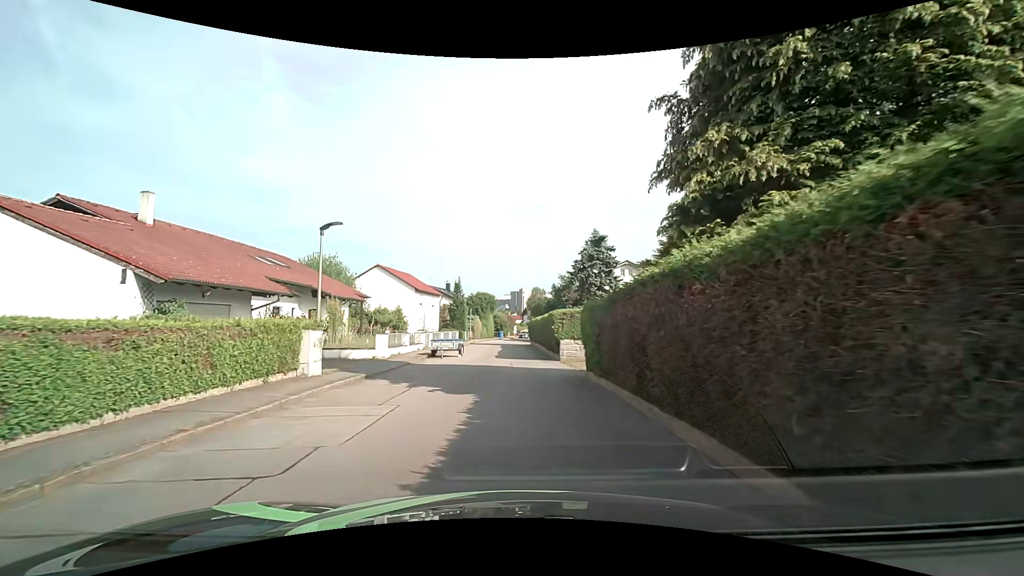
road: residential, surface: asphalt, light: Day
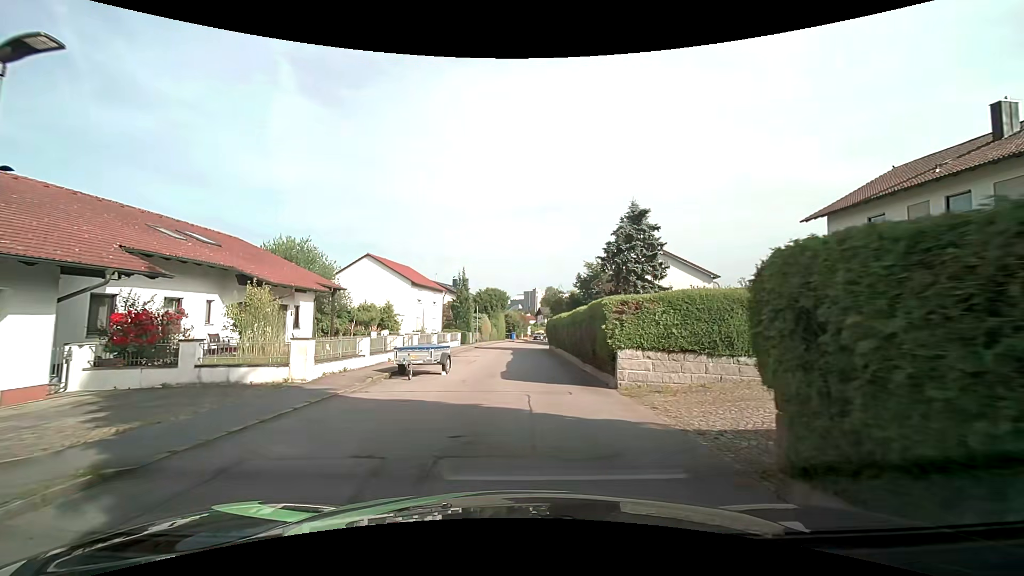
(-0.2, +9.5) m; -2°
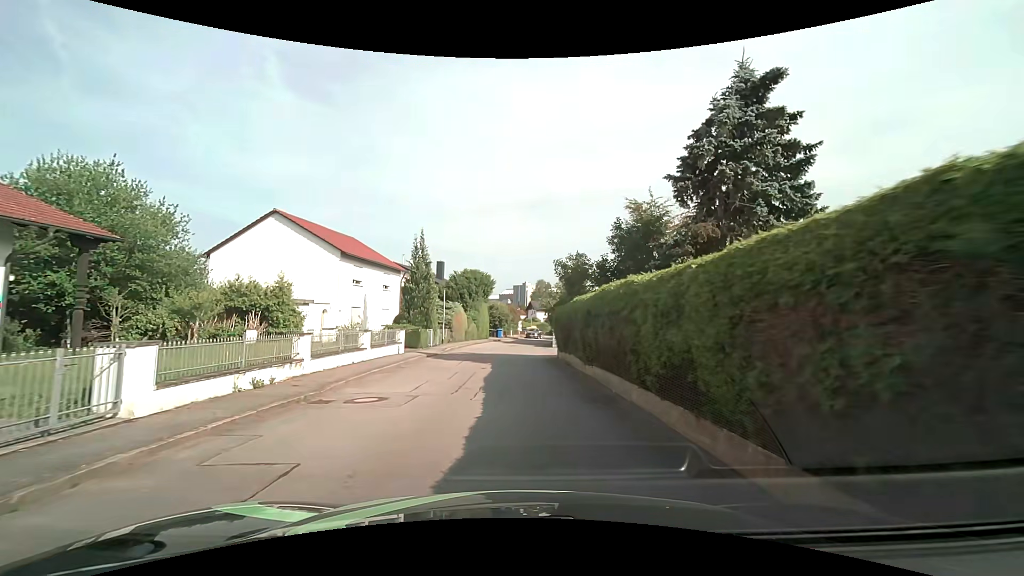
(+0.1, +17.7) m; 0°
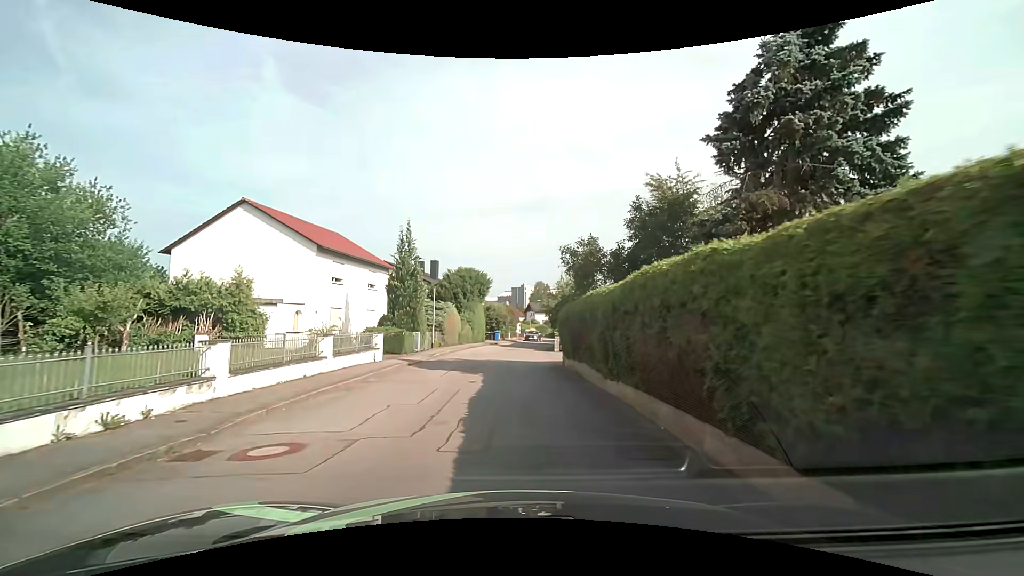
(0.0, +3.6) m; +1°
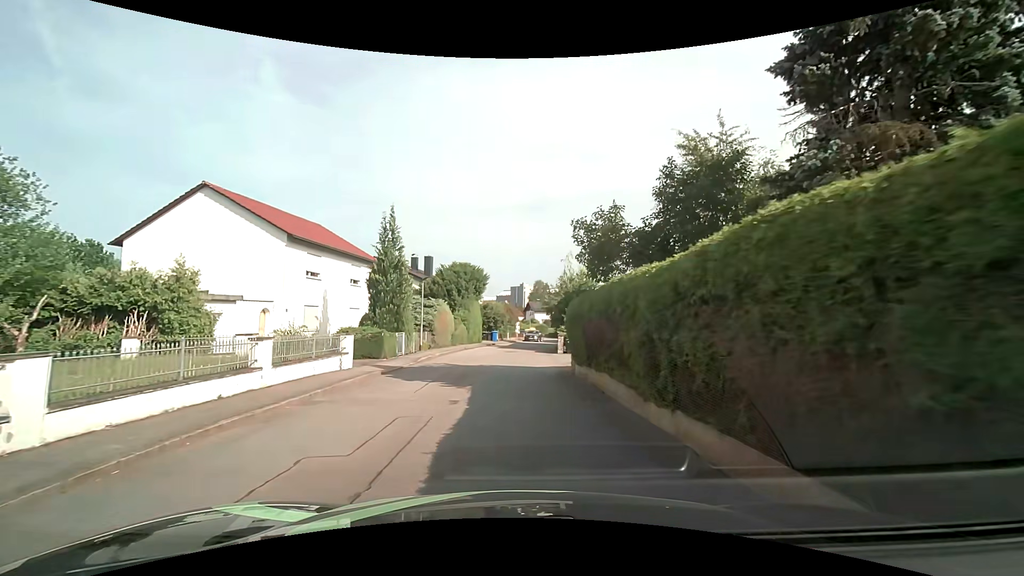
(0.0, +3.6) m; +1°
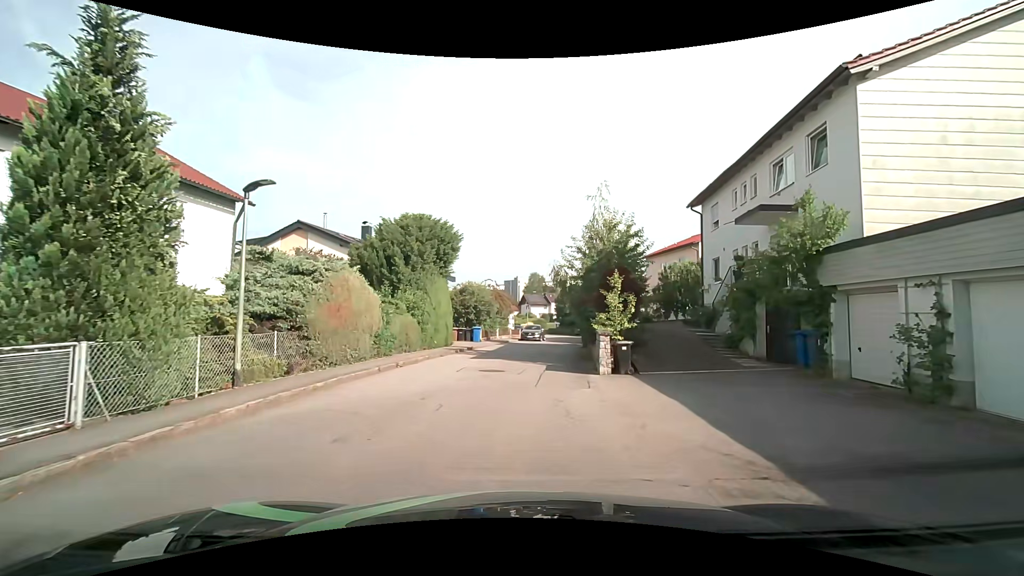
(-0.1, +17.9) m; 0°
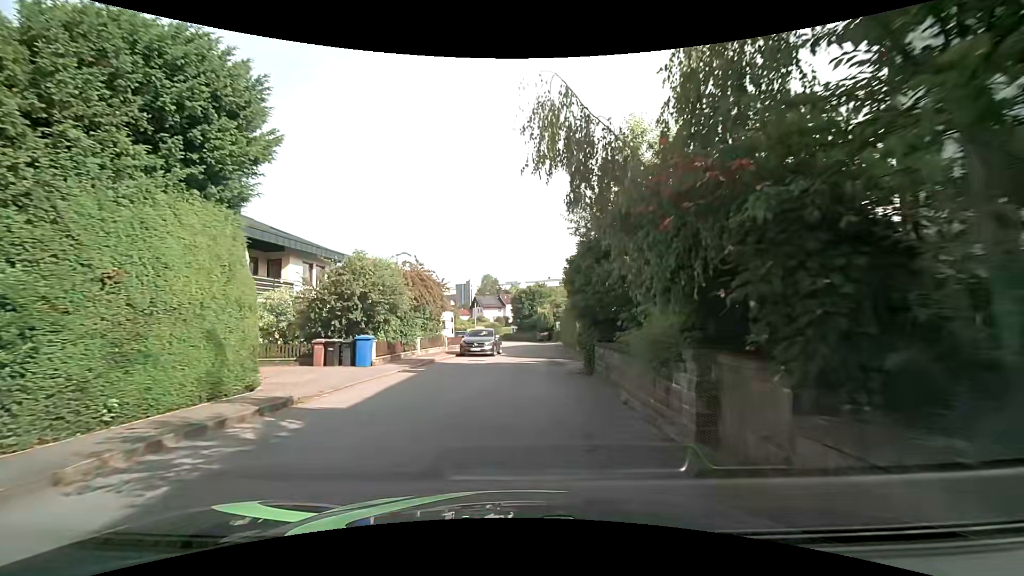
(+0.7, +17.6) m; +4°
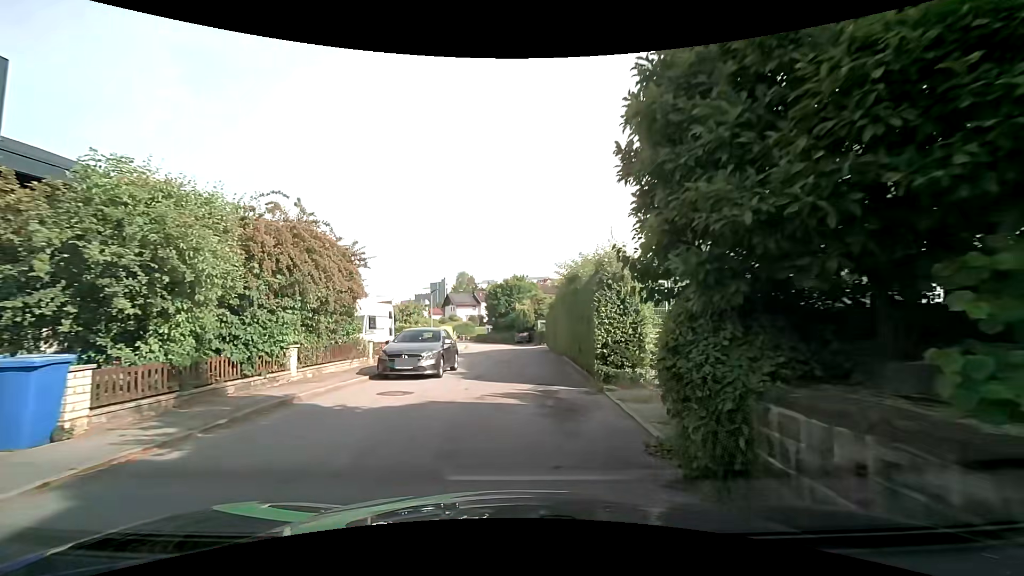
(+0.4, +11.1) m; +3°
(0, +10) (0, +20) (0, +30) (0, +40) (-1, +50) (-3, +60) (-5, +70) (-8, +79) (-14, +87) (-18, +96) m
